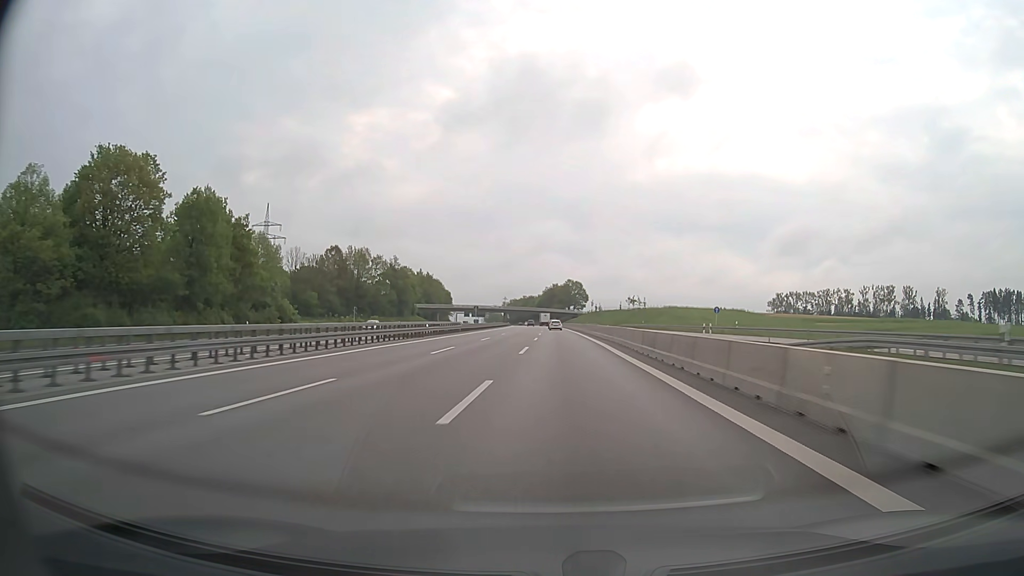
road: motorway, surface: asphalt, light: Day
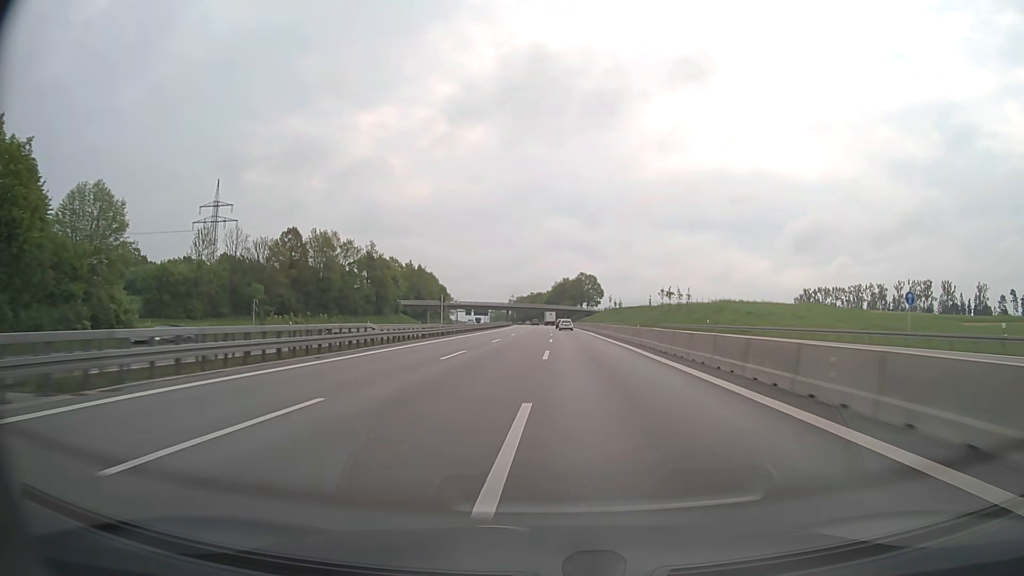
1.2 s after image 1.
(-0.3, +40.2) m; -1°
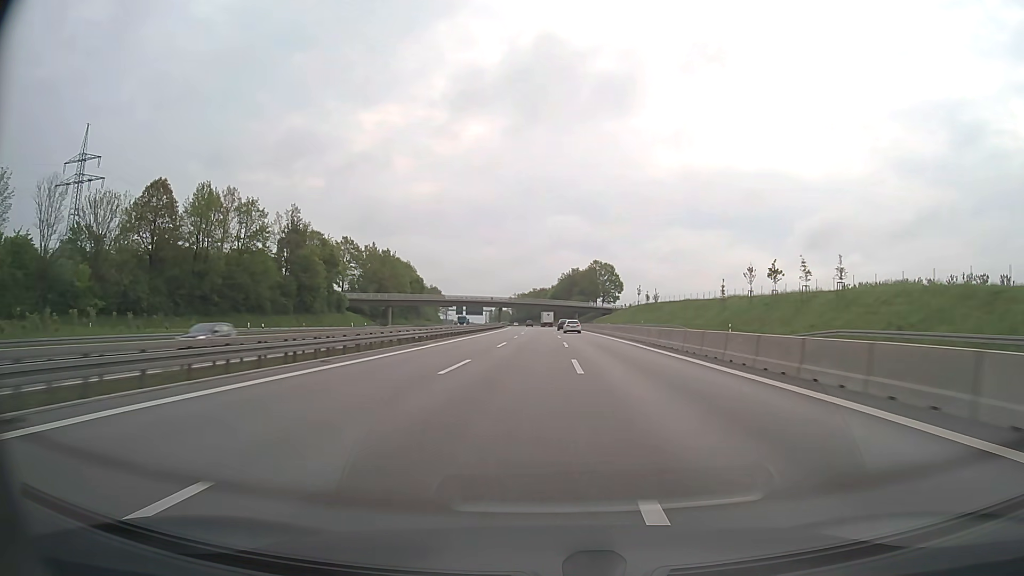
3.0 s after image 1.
(-0.2, +60.8) m; 0°
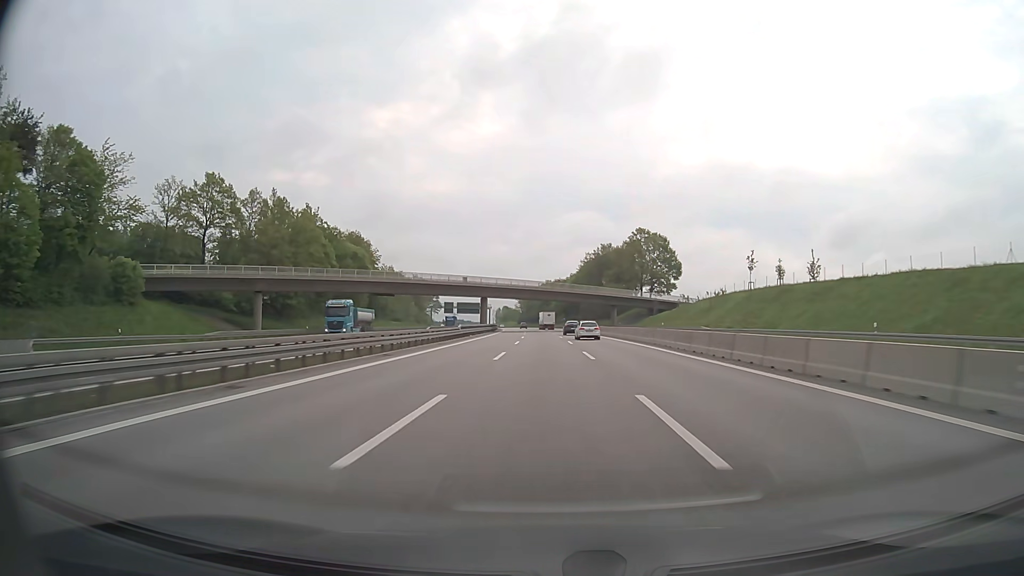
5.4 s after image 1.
(-0.7, +83.0) m; -1°
(0, +10) (0, +20) (0, +30) (0, +40) (0, +50) (-1, +60) (-1, +70) (-1, +80) (-1, +90) (-2, +100) m
